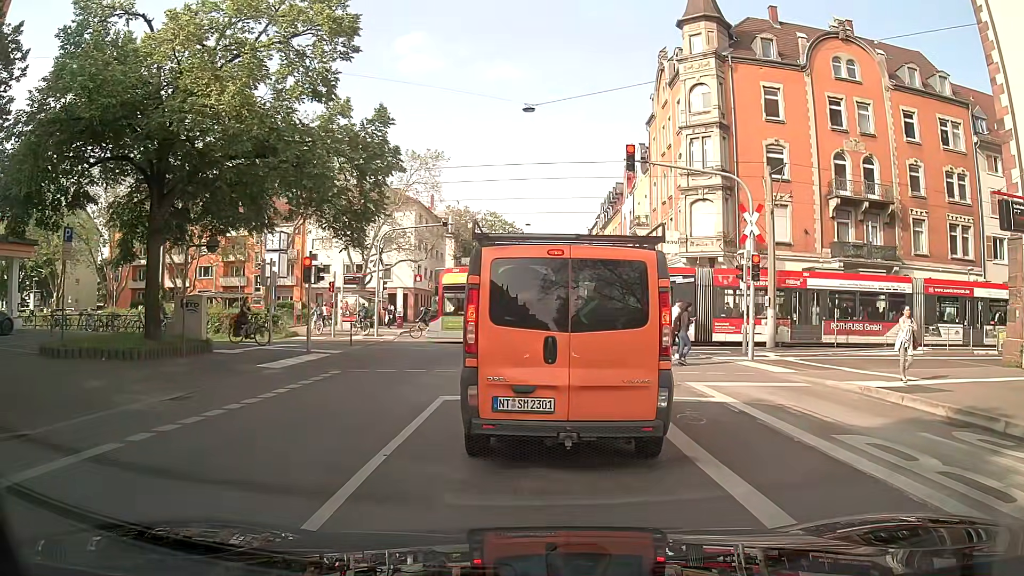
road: secondary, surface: asphalt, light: Day
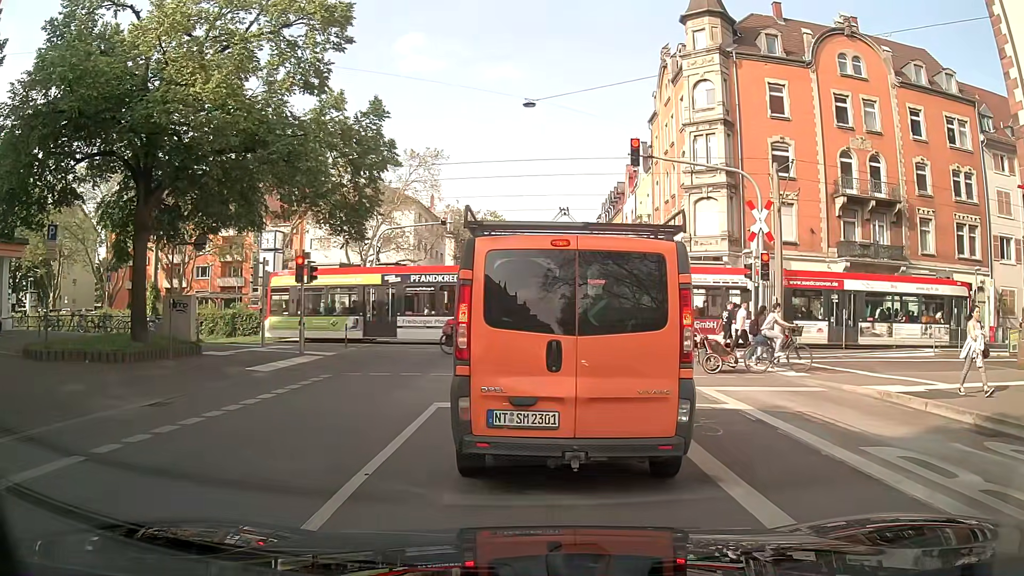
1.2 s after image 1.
(0.0, +0.7) m; 0°
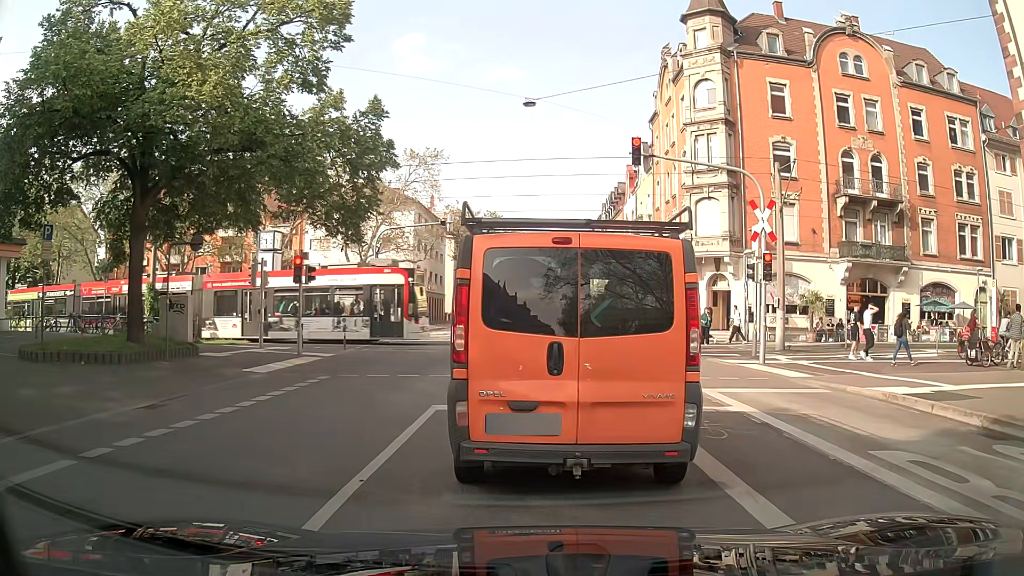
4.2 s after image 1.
(0.0, +0.3) m; 0°
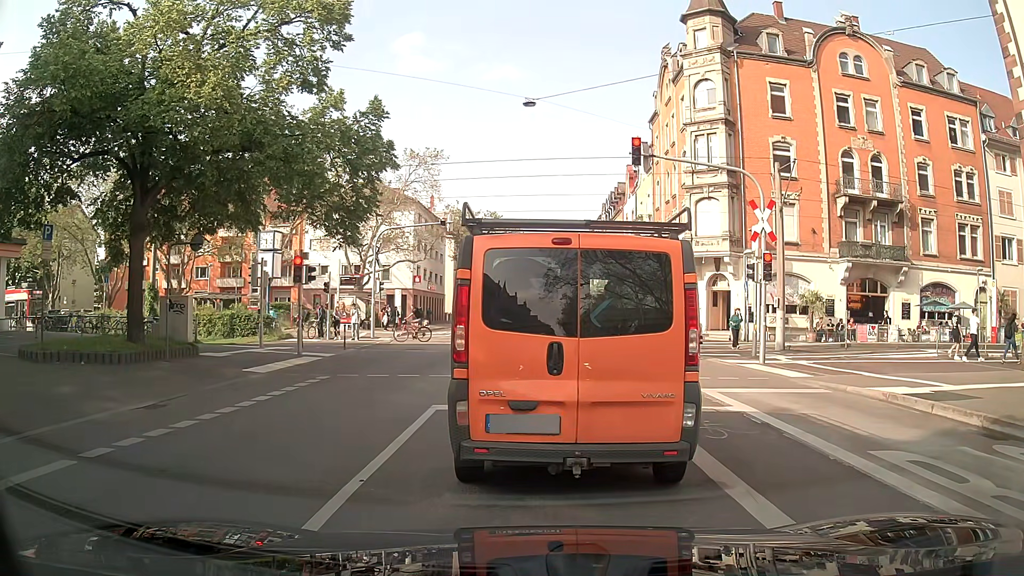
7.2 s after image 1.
(0.0, 0.0) m; 0°
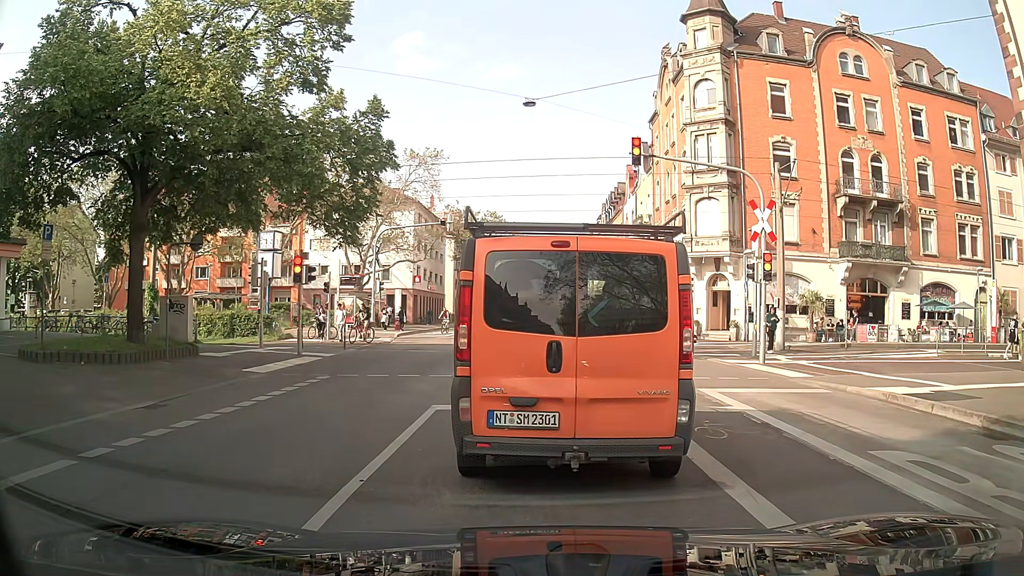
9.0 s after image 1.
(0.0, 0.0) m; 0°
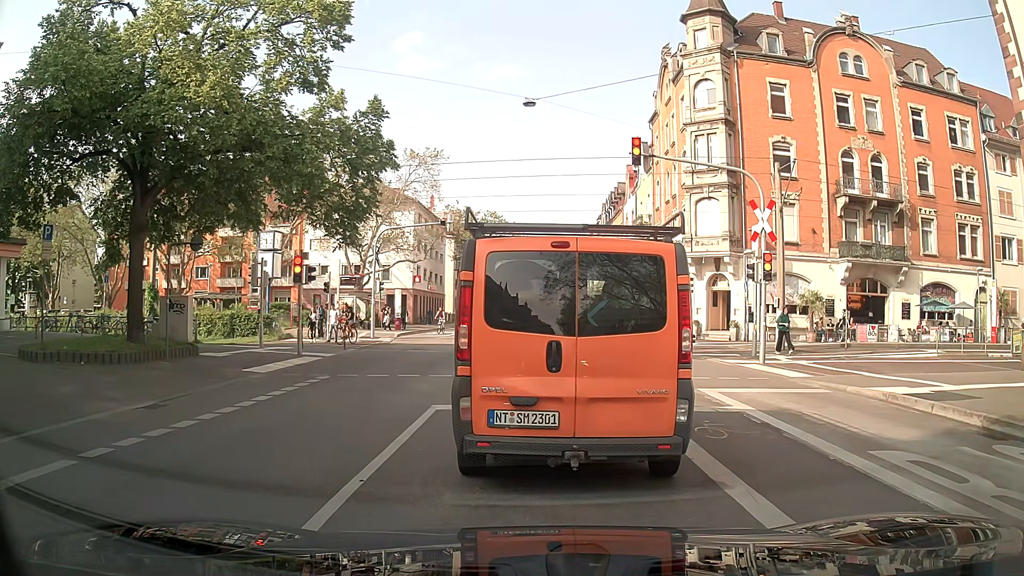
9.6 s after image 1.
(0.0, 0.0) m; 0°
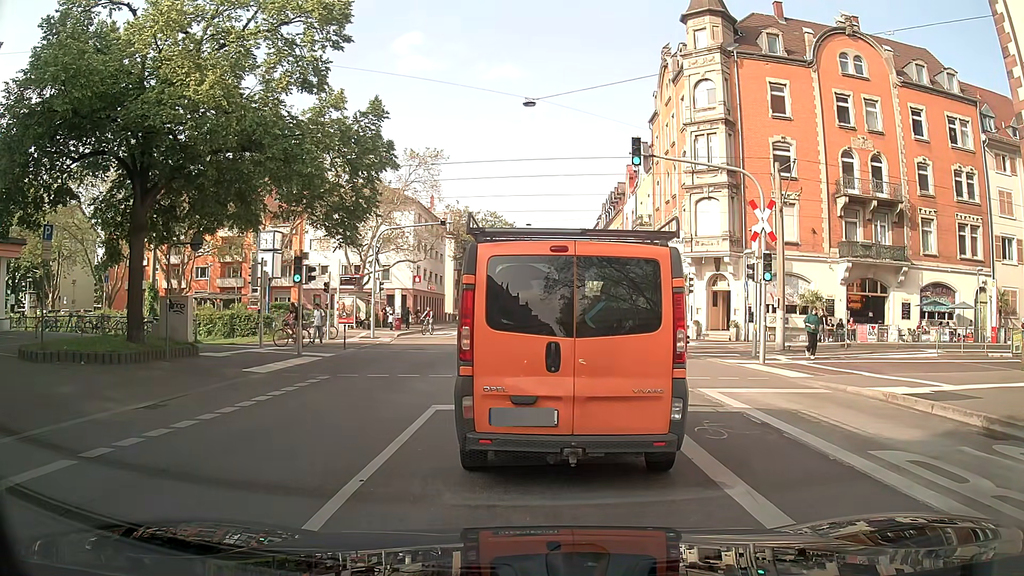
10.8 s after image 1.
(0.0, 0.0) m; 0°
